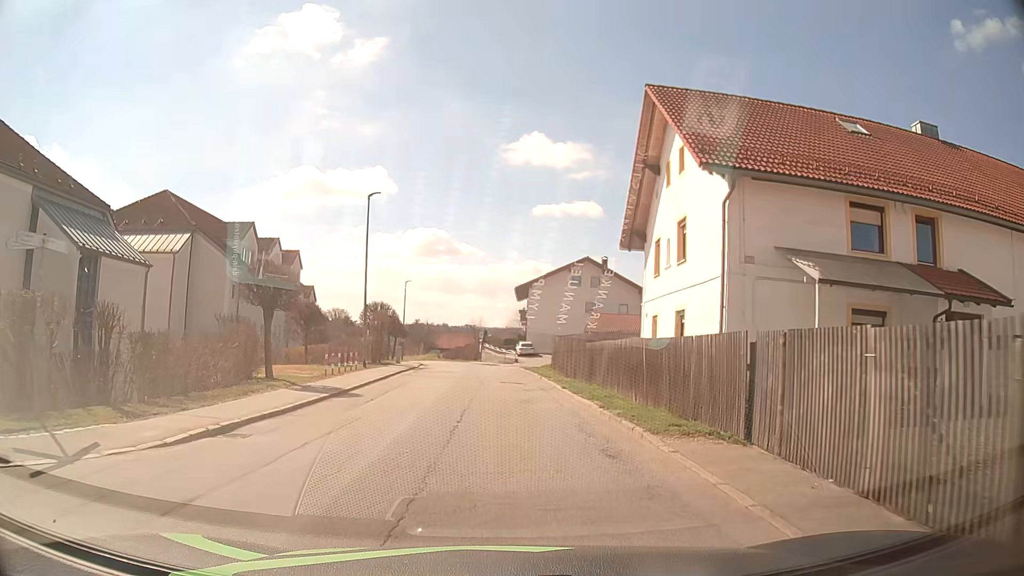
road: tertiary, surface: asphalt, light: Day
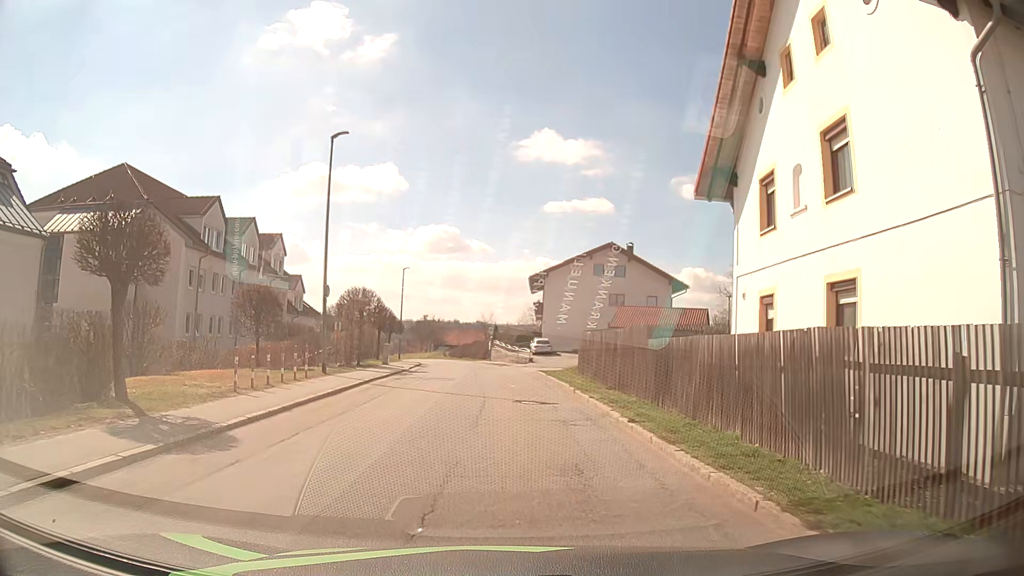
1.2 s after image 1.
(-0.3, +9.0) m; -2°
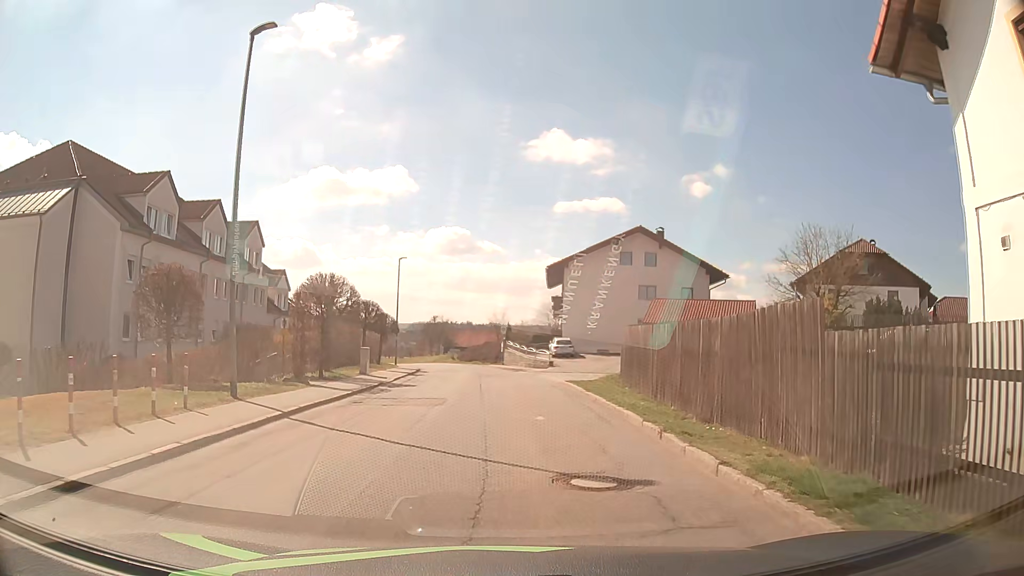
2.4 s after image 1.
(-0.1, +8.9) m; -2°
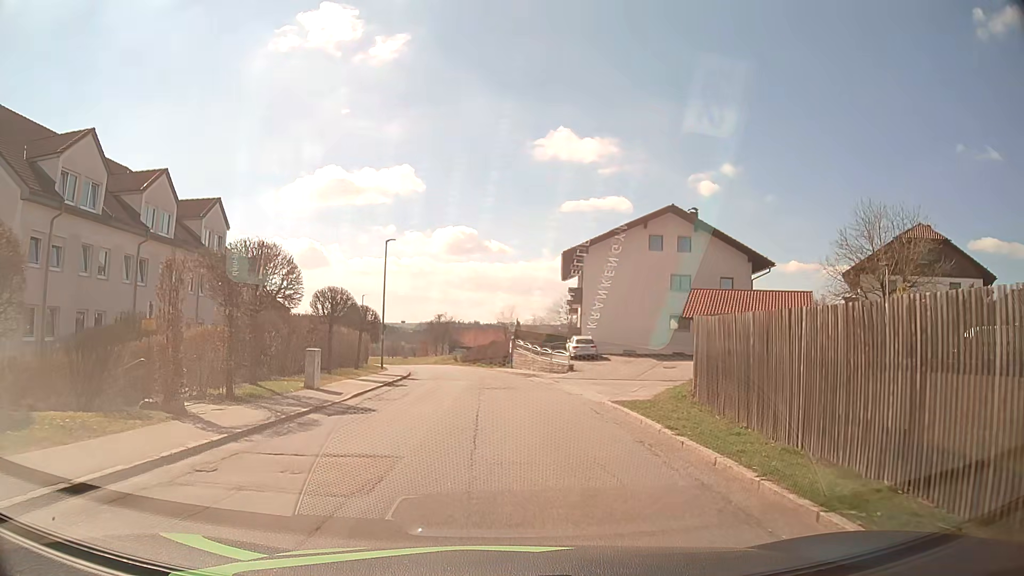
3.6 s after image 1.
(+0.1, +8.8) m; 0°
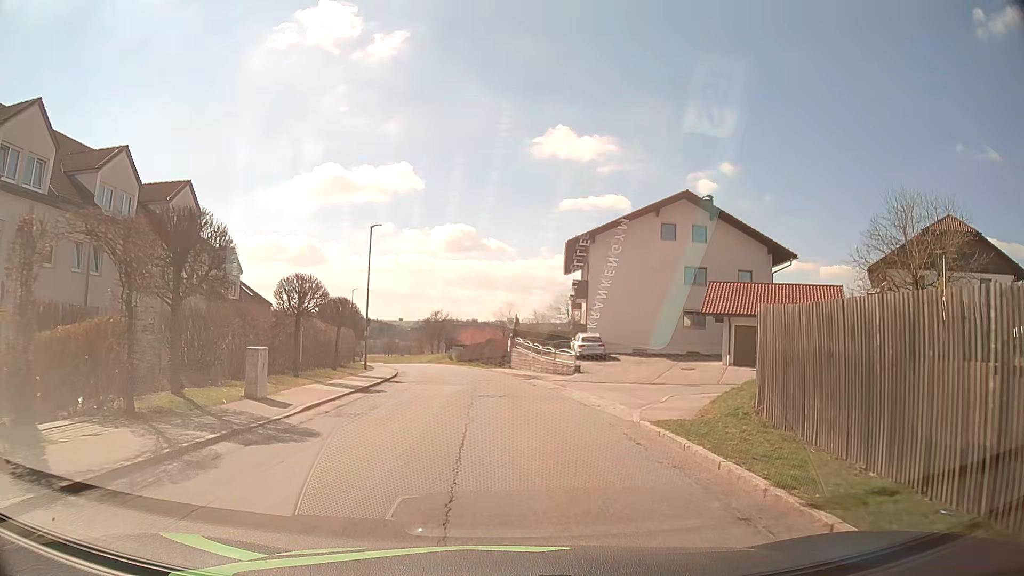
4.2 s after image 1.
(0.0, +4.4) m; 0°
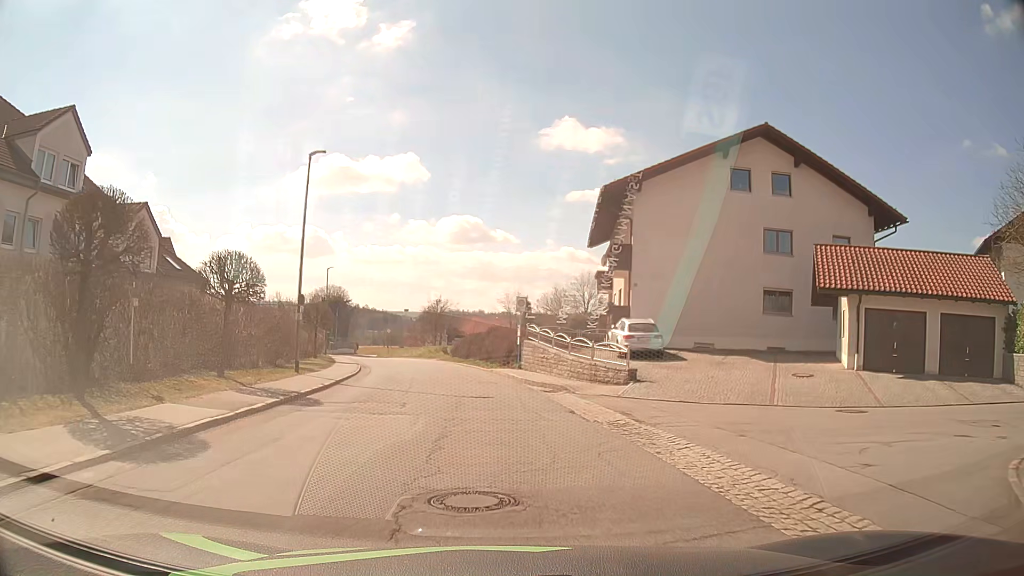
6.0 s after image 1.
(0.0, +13.4) m; 0°
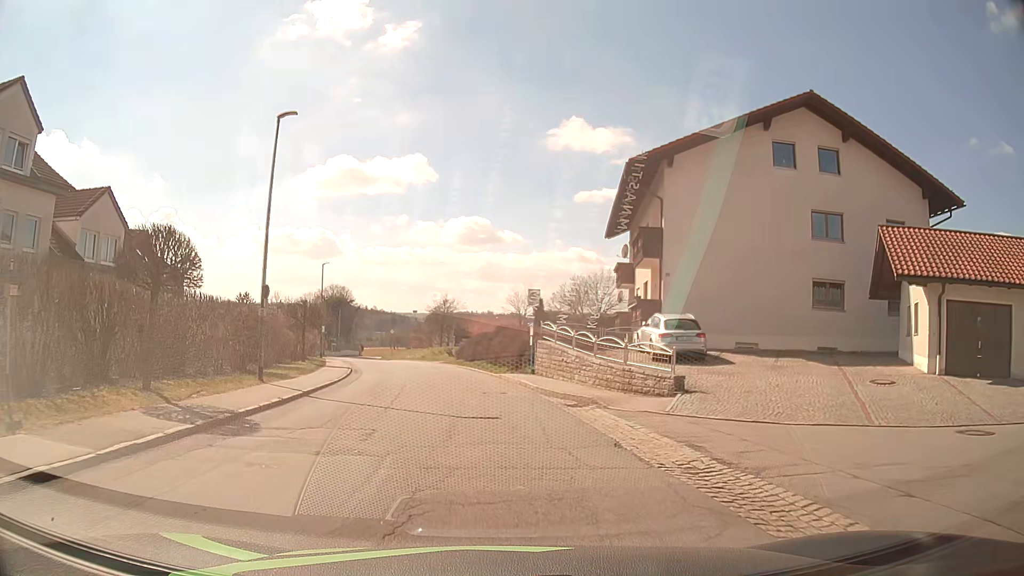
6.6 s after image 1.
(0.0, +4.6) m; -1°
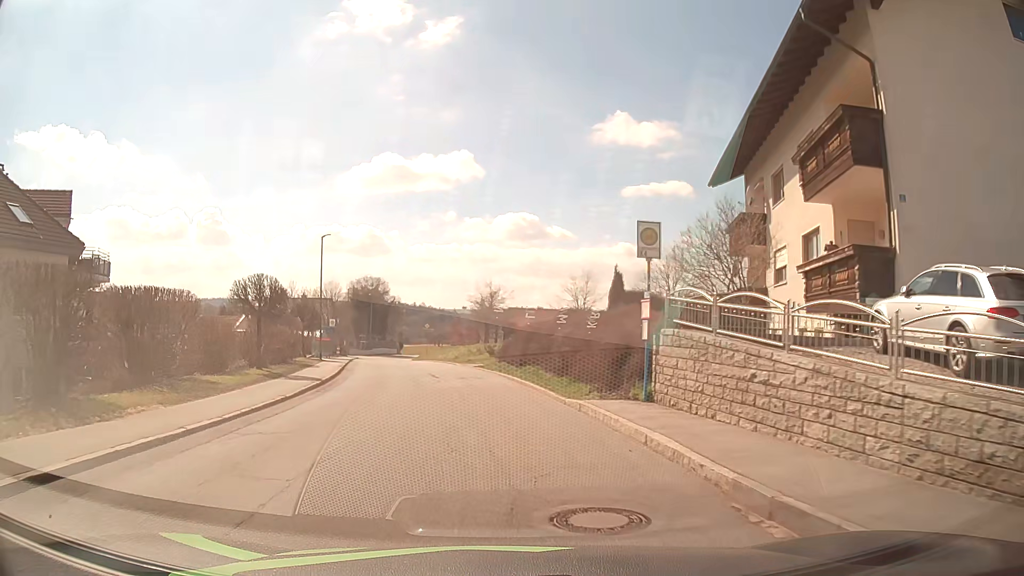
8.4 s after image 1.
(-0.4, +14.3) m; -4°
(0, +10) (-1, +20) (-3, +30) (-5, +40) (-7, +49) (-9, +59) (-11, +69) (-13, +79) (-14, +89) (-15, +99) m
